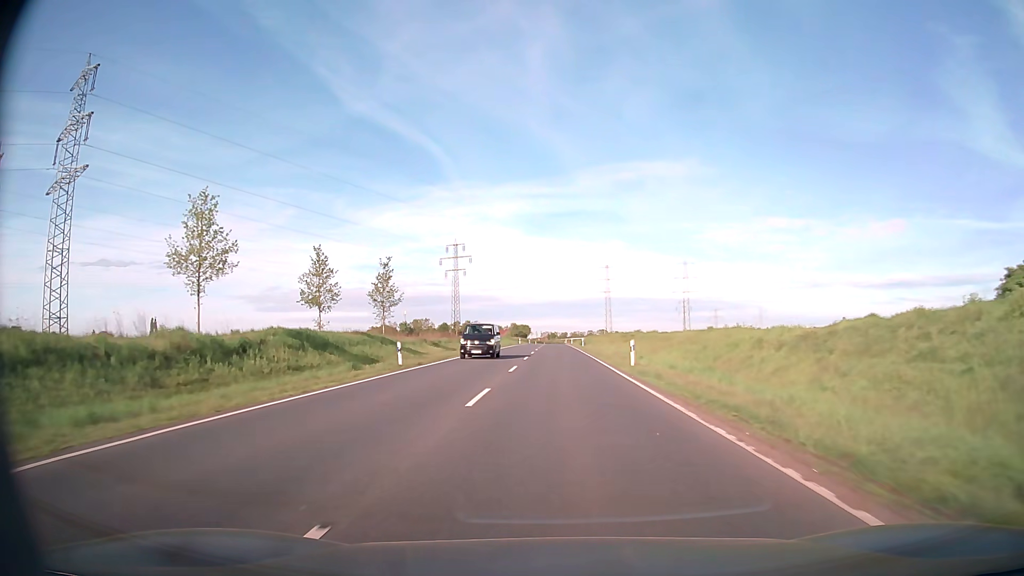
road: primary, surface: asphalt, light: Day
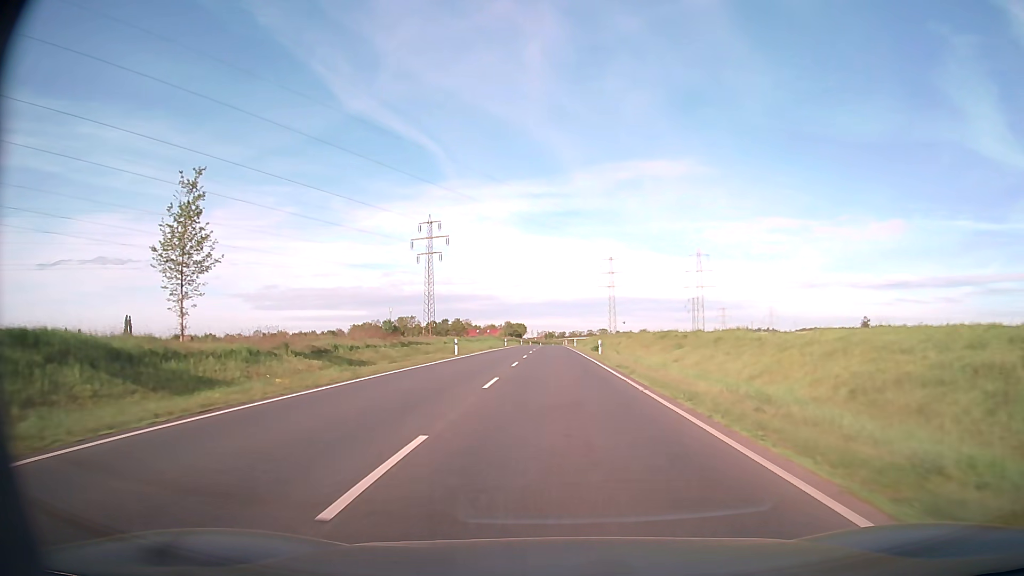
(0.0, +32.0) m; 0°
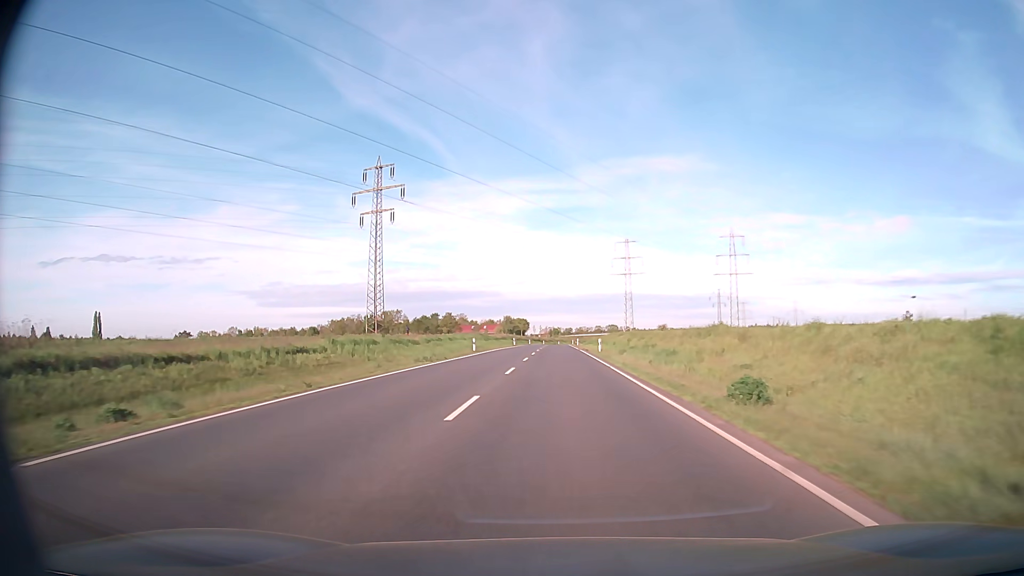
(-0.1, +42.9) m; 0°
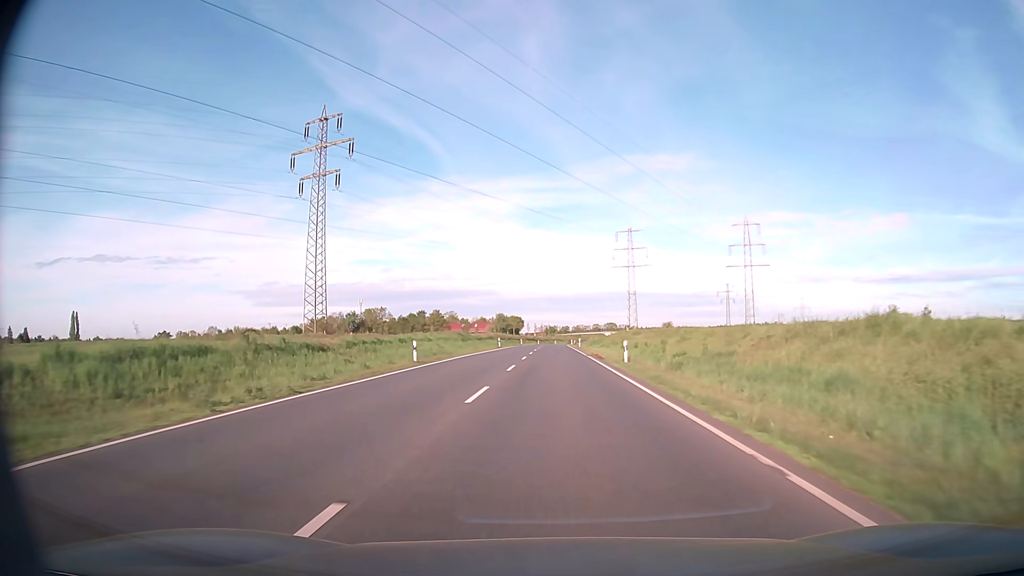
(+0.1, +21.5) m; 0°
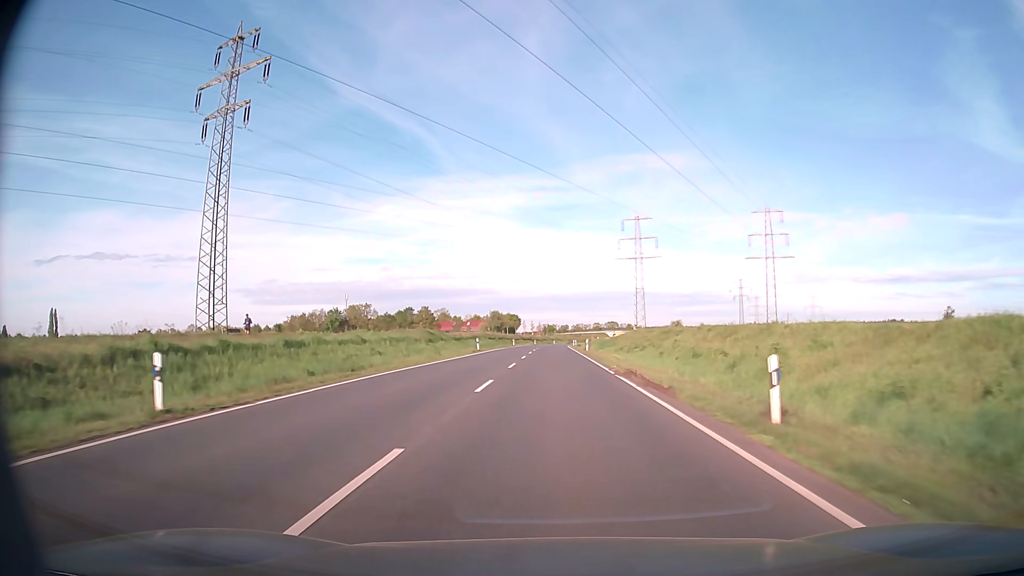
(0.0, +21.6) m; 0°
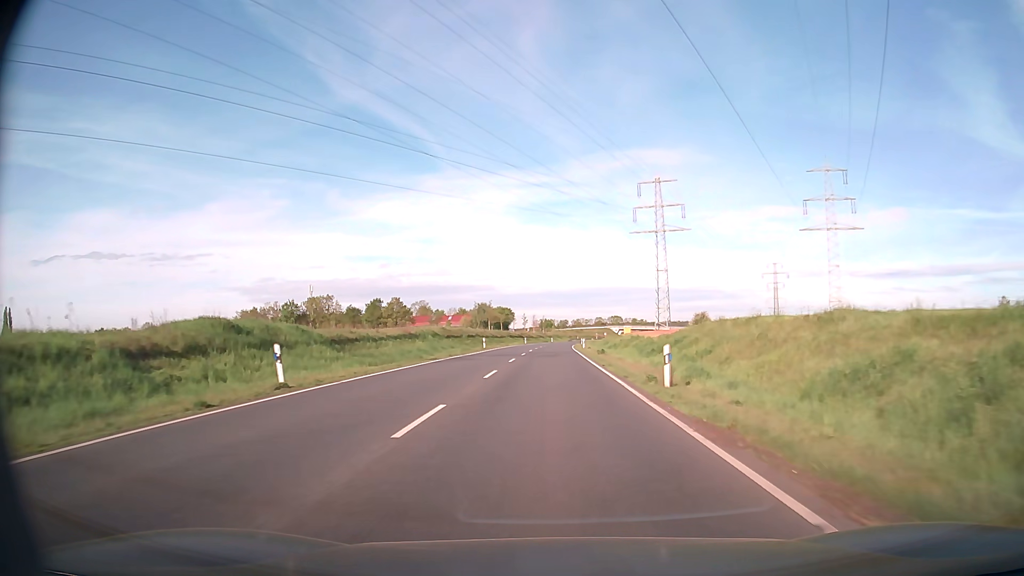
(+0.1, +43.3) m; 0°
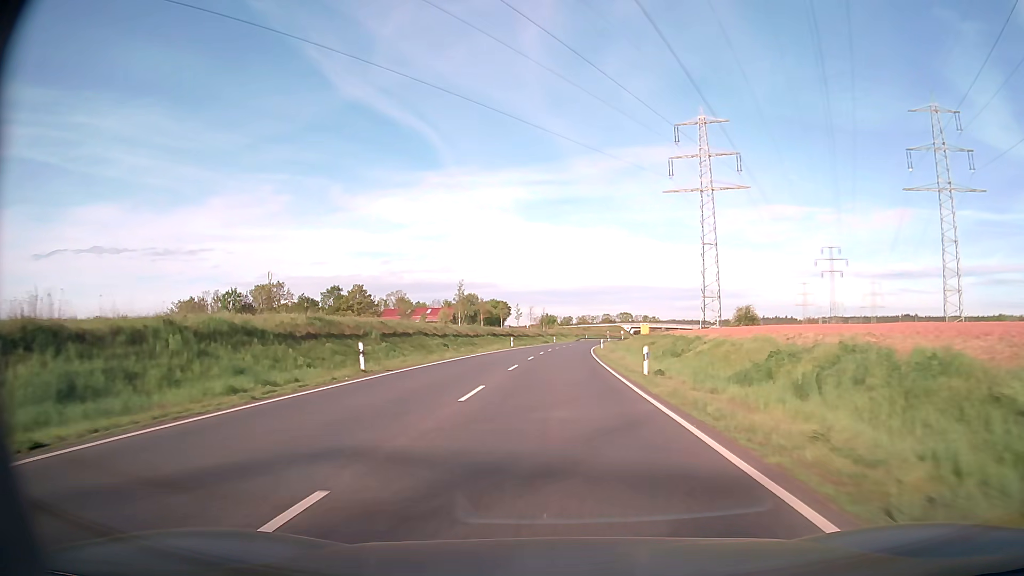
(-0.1, +43.2) m; 0°
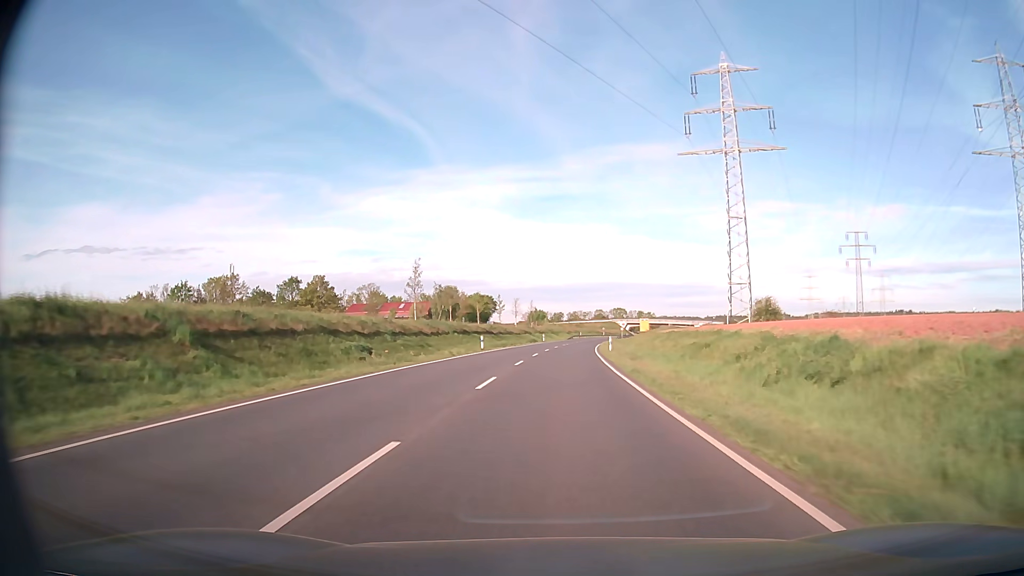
(+0.2, +21.6) m; +1°
(0, +10) (0, +20) (0, +30) (+1, +40) (+1, +50) (+2, +60) (+2, +70) (+3, +80) (+4, +90) (+5, +100) m
